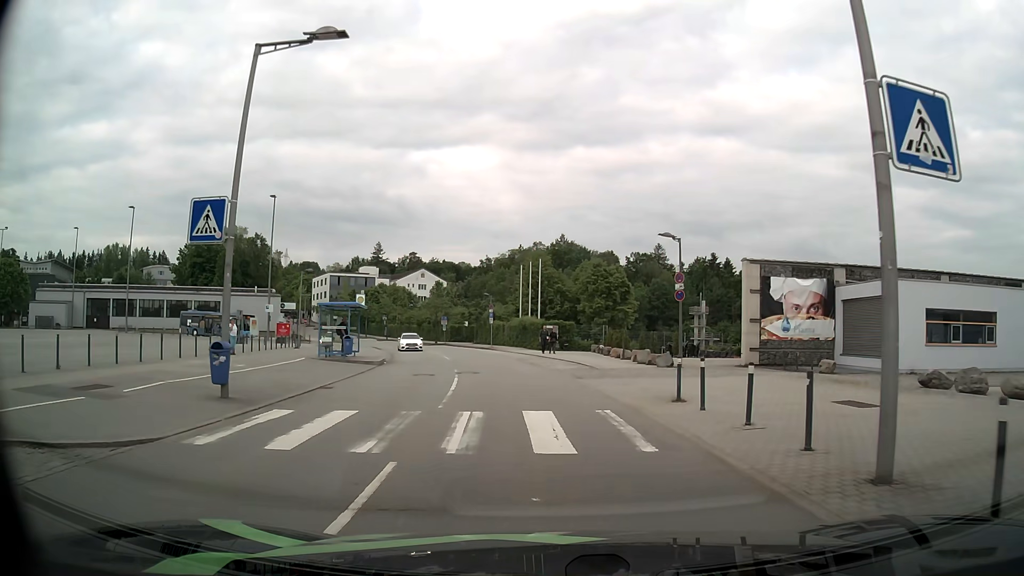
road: secondary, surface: asphalt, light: Day
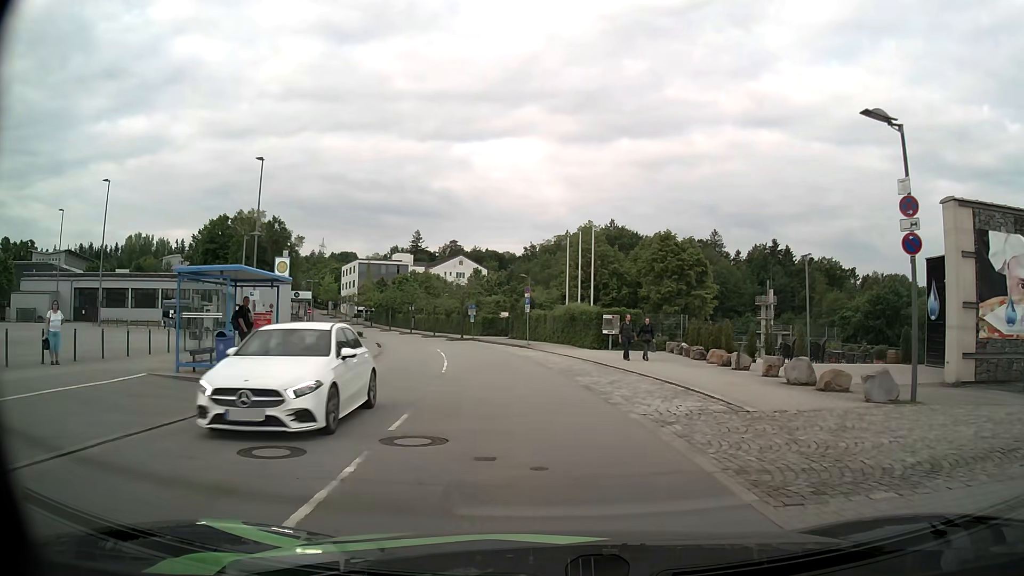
(-0.4, +15.1) m; -4°
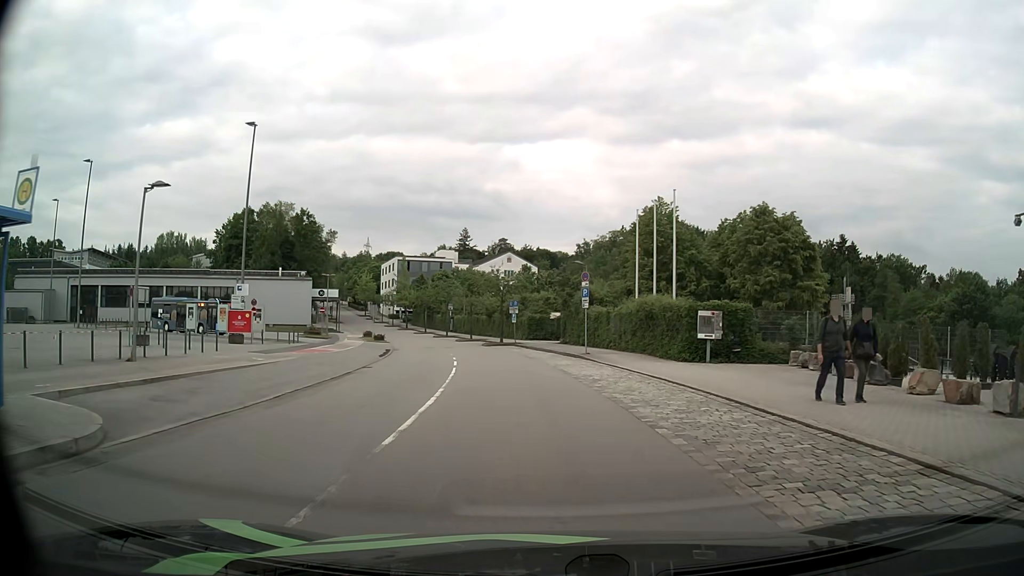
(-0.5, +12.5) m; -5°
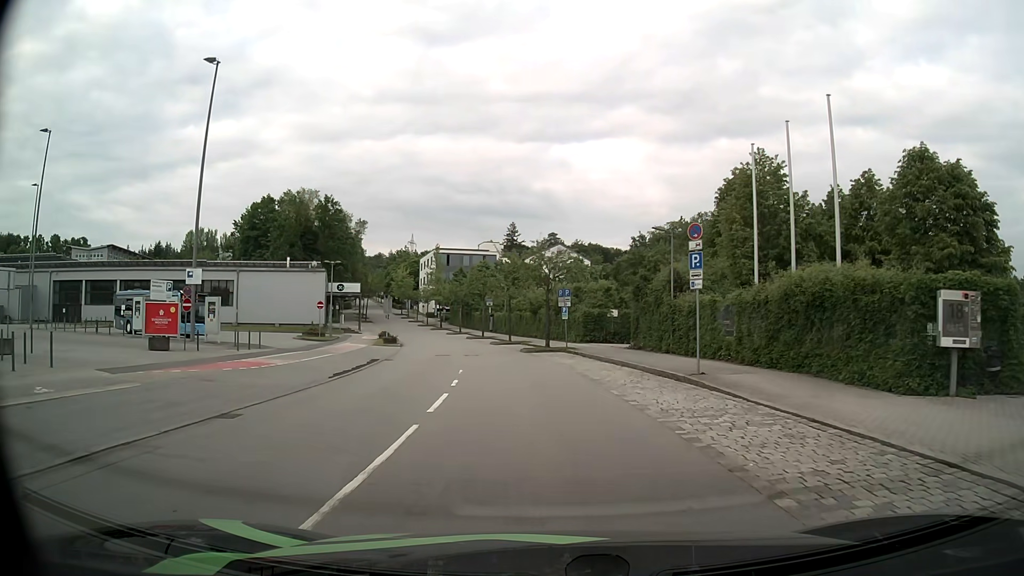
(-0.5, +14.1) m; -4°
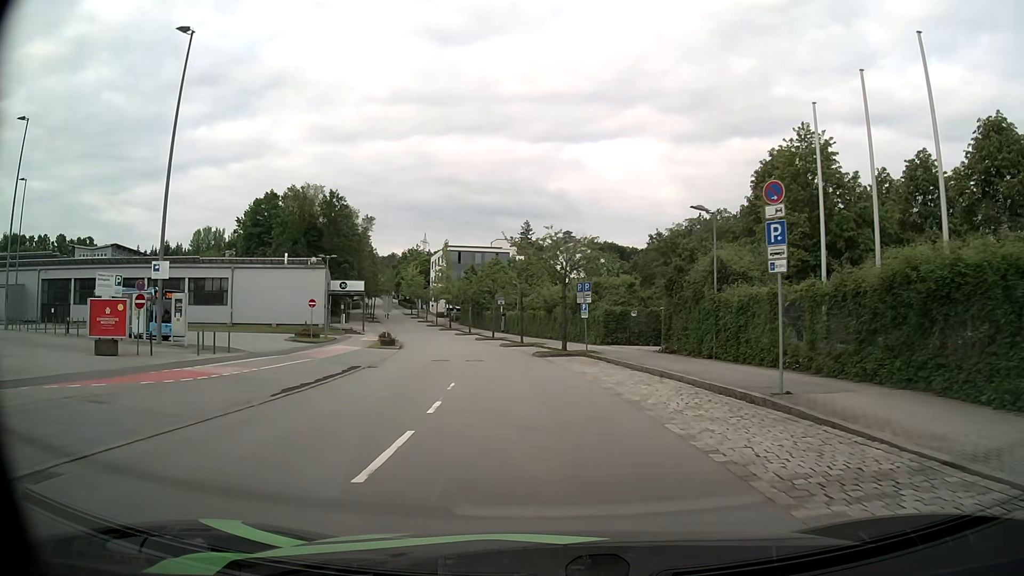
(-0.1, +5.0) m; -1°
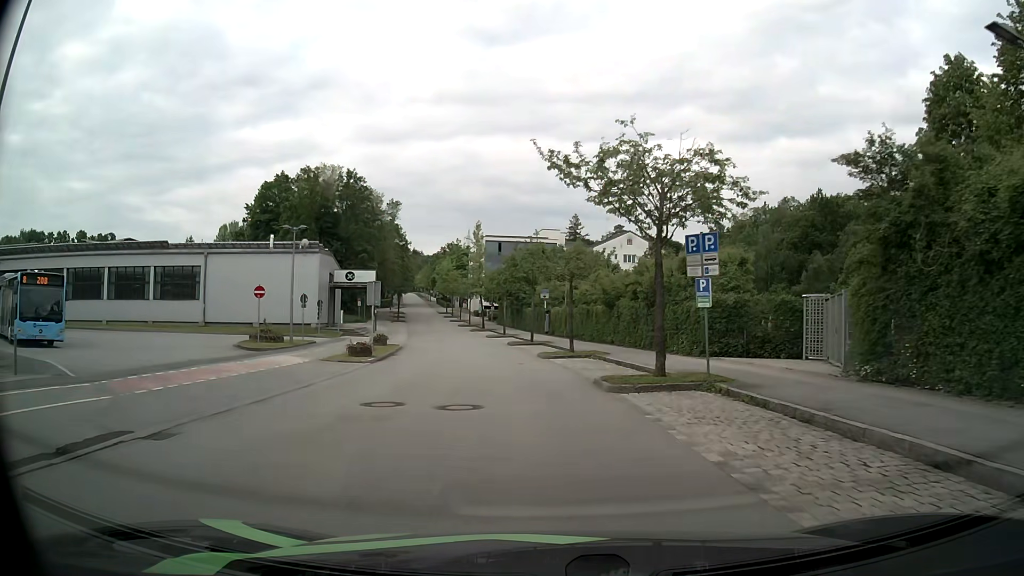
(-0.5, +15.8) m; -4°
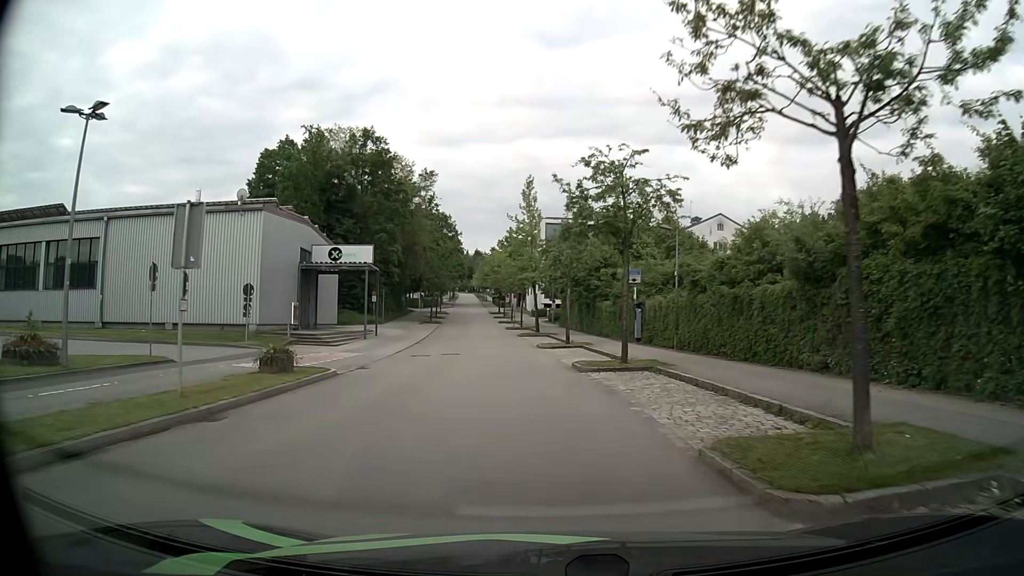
(-1.2, +22.8) m; -5°
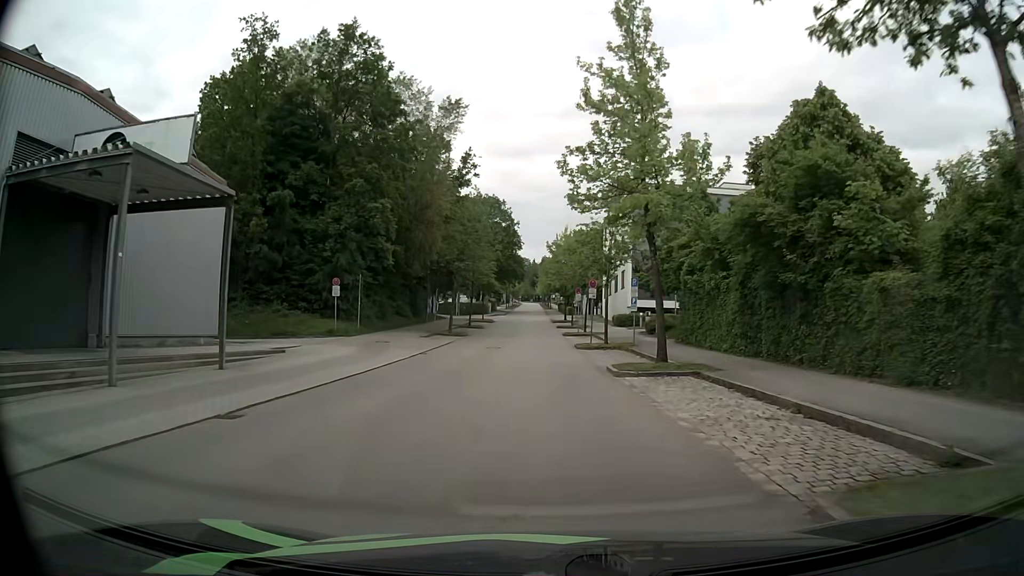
(-1.9, +30.4) m; -6°
(0, +10) (0, +20) (-1, +30) (-1, +40) (-1, +50) (-1, +60) (-2, +70) (-2, +80) (-2, +90) (-2, +100) m
